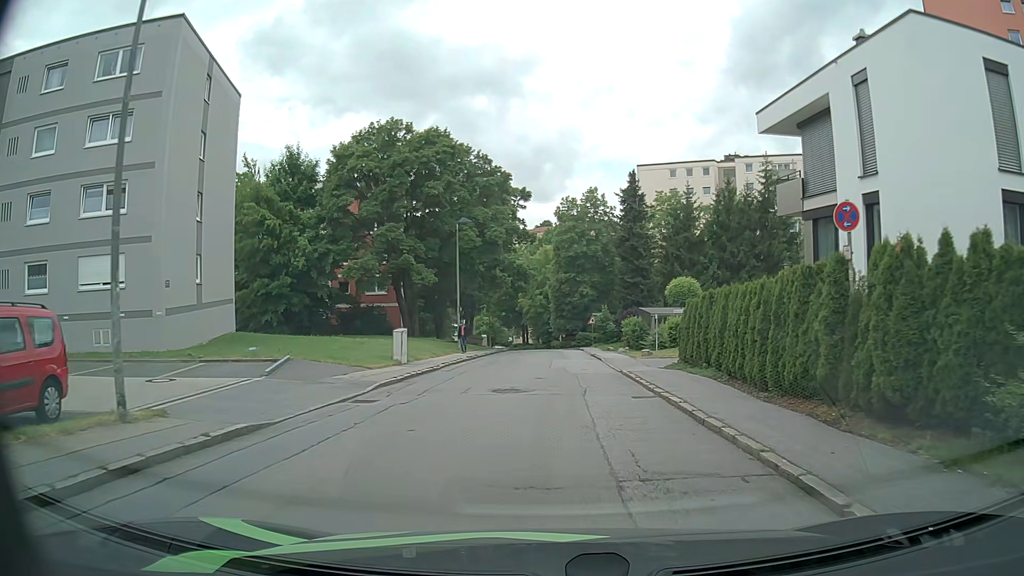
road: residential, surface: asphalt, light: Day
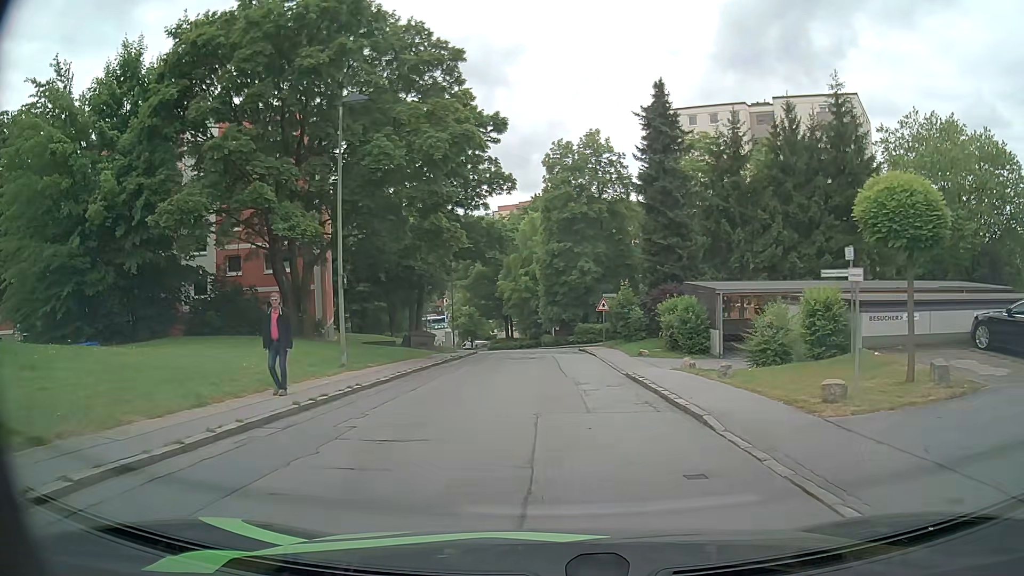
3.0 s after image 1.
(+0.2, +21.1) m; +1°
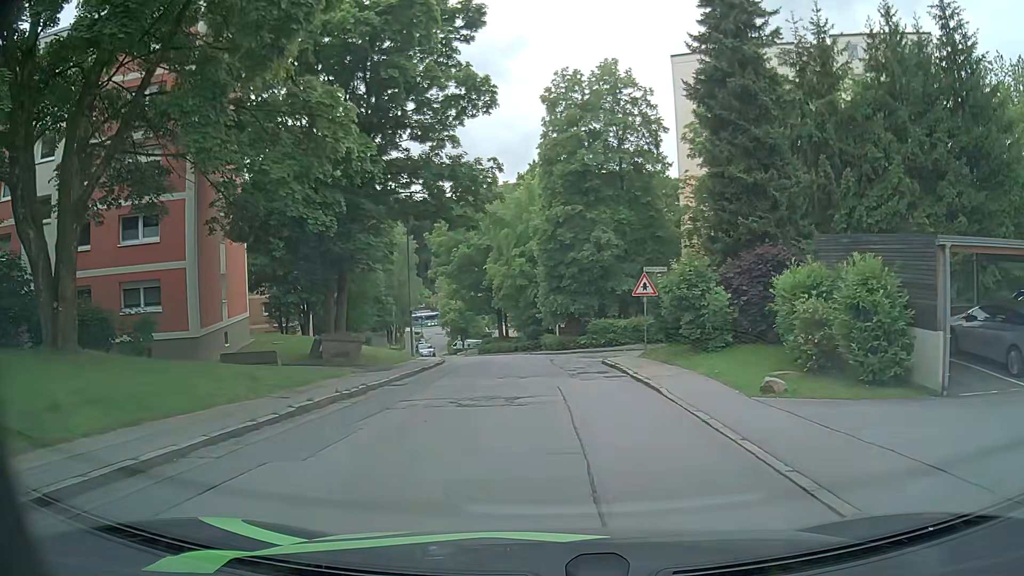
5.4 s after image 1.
(0.0, +16.1) m; 0°
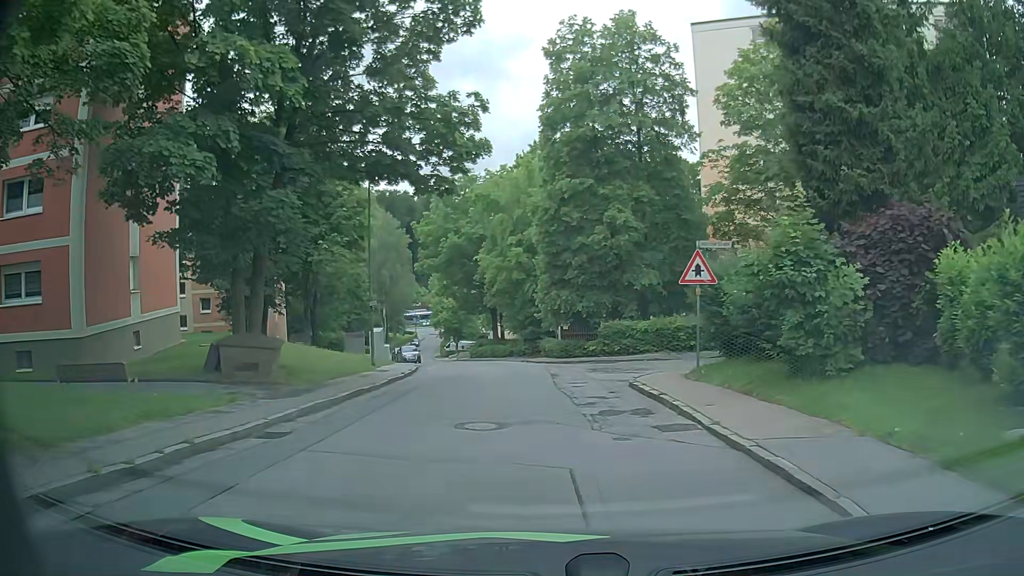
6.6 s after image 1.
(0.0, +7.9) m; 0°
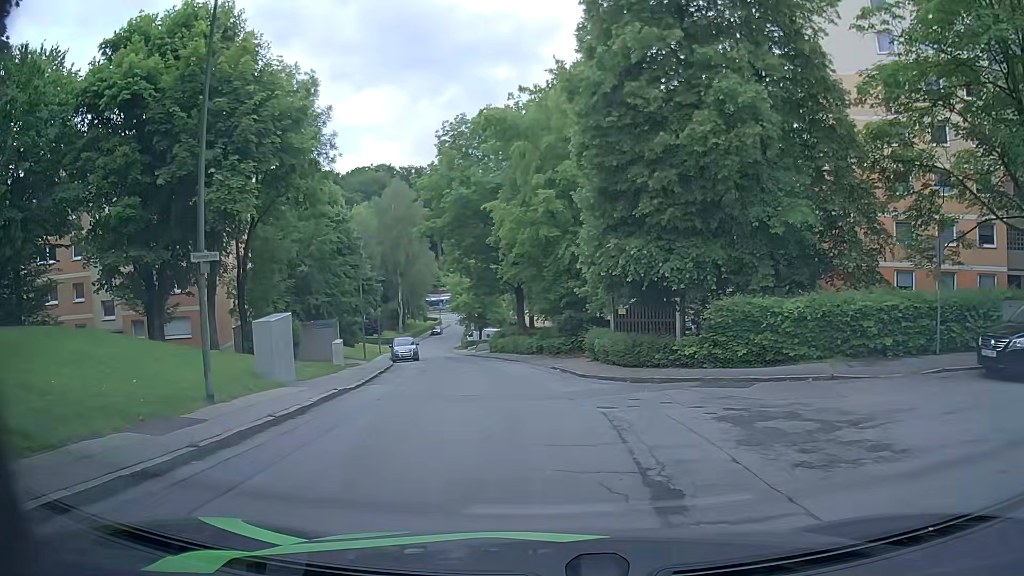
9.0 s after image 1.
(-0.4, +15.7) m; -2°
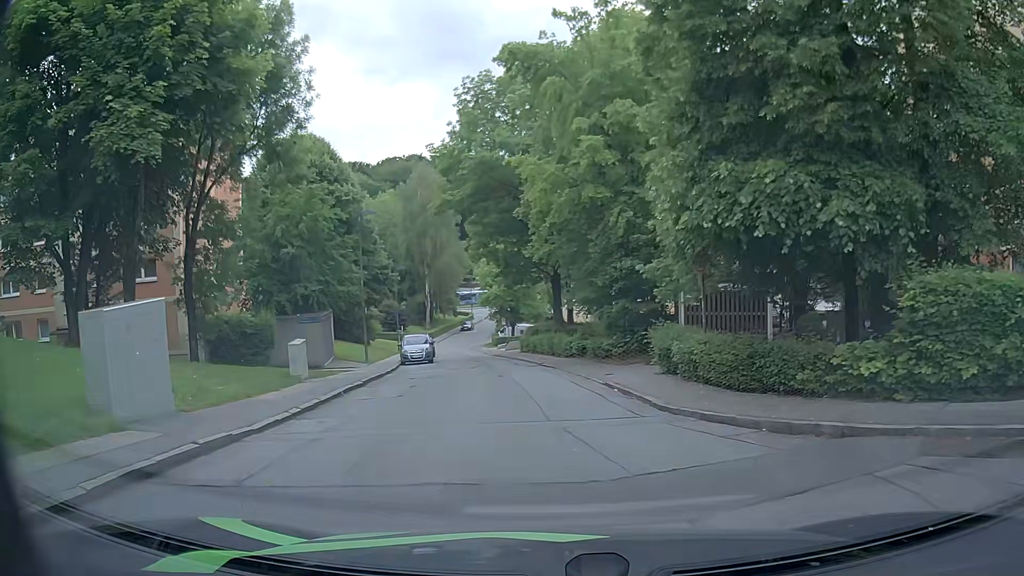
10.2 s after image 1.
(-0.4, +7.9) m; -5°
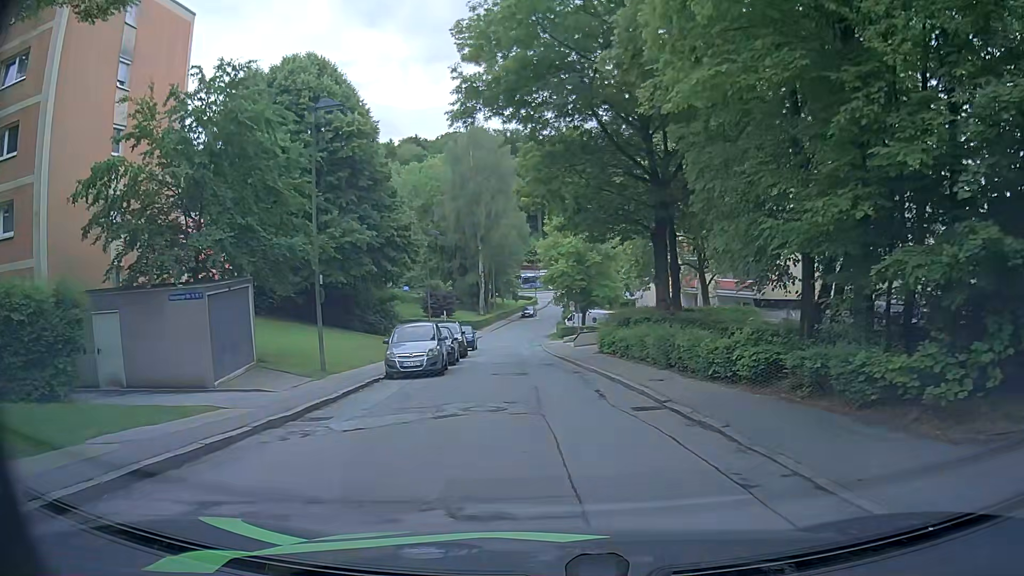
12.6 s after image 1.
(-0.9, +16.2) m; -5°
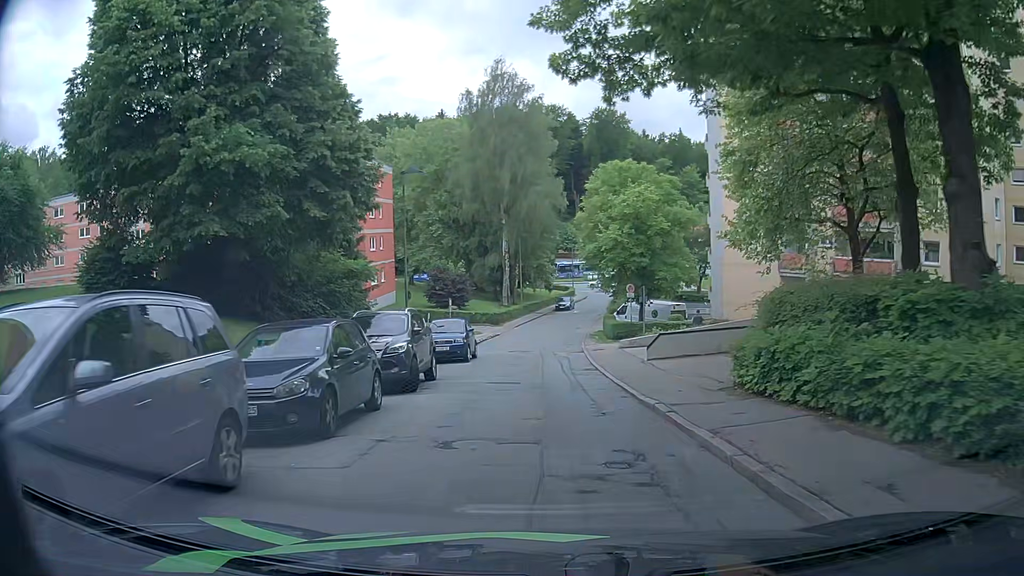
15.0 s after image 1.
(-0.8, +17.5) m; -5°
